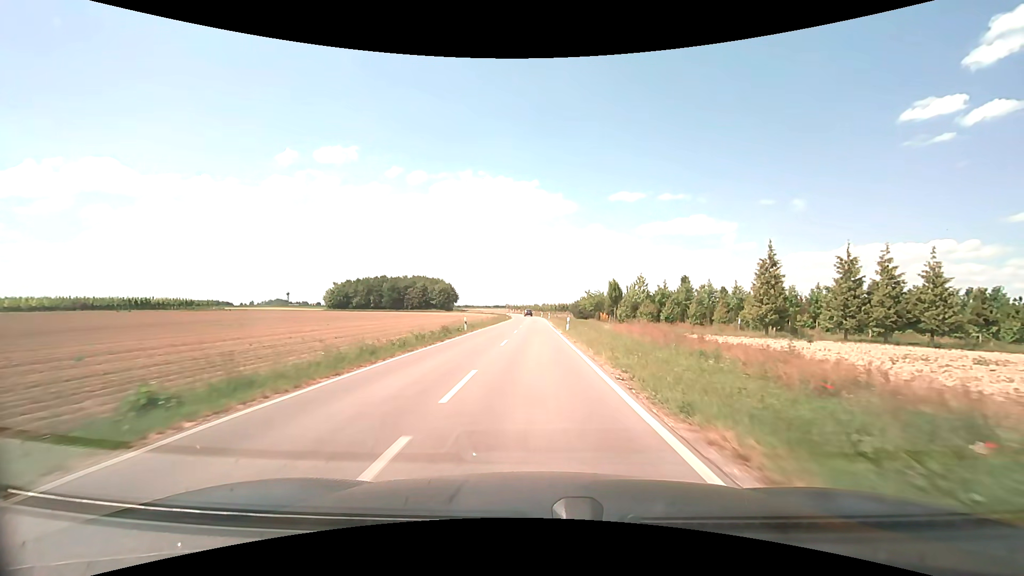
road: unclassified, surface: asphalt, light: Day
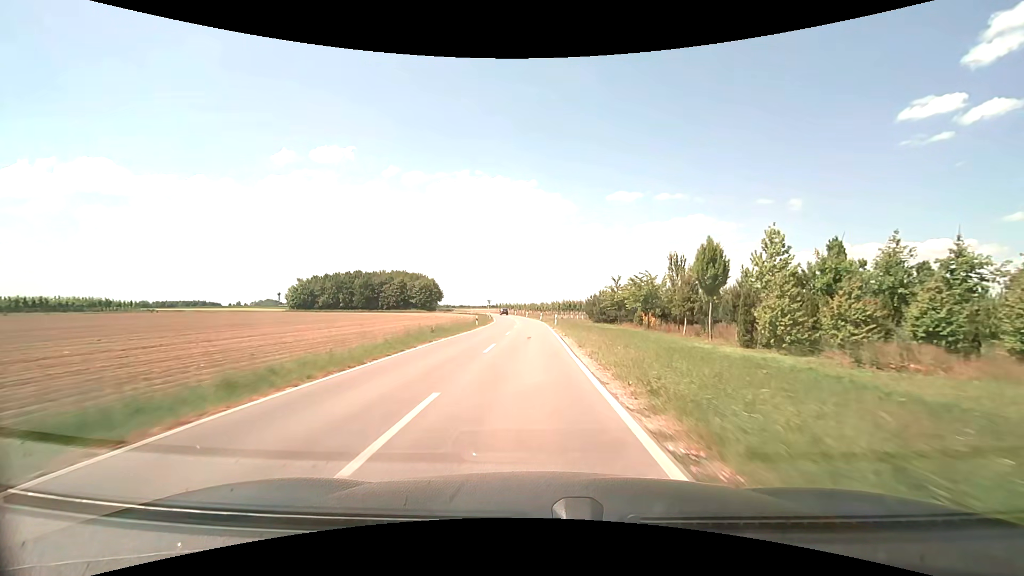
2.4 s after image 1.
(+0.2, +40.1) m; 0°
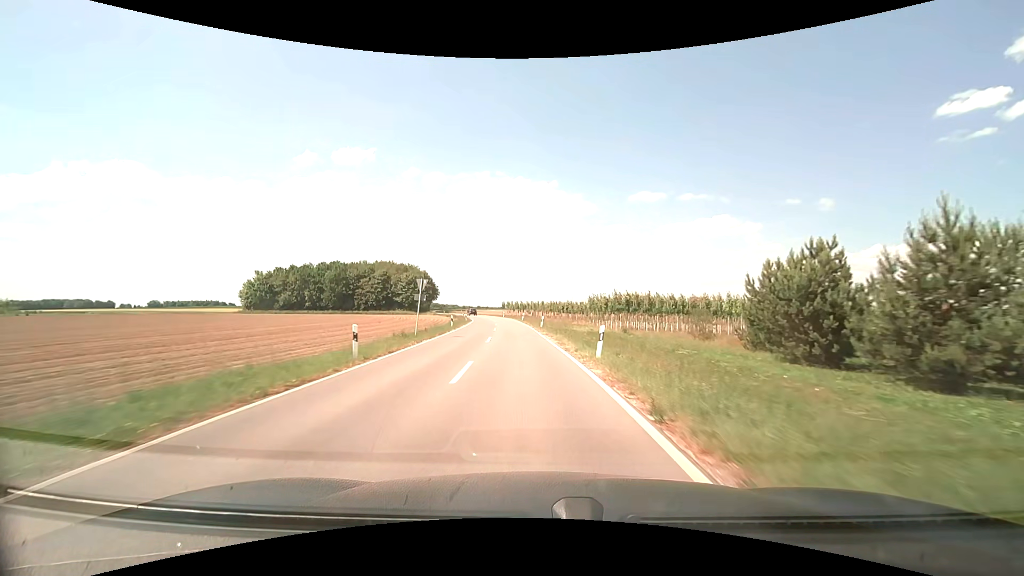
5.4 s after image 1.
(-0.6, +55.6) m; -2°
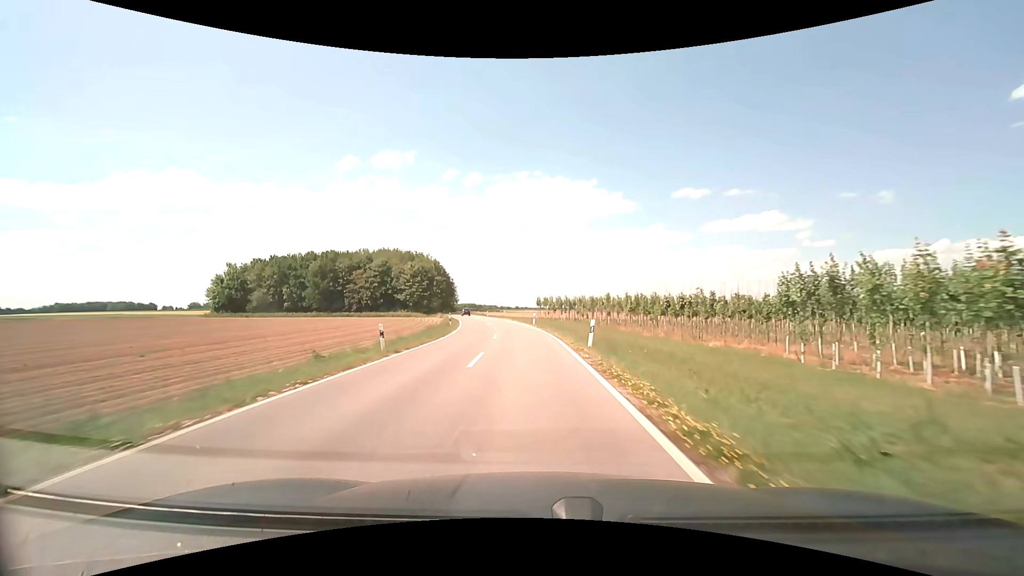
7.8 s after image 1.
(-2.3, +46.4) m; -5°
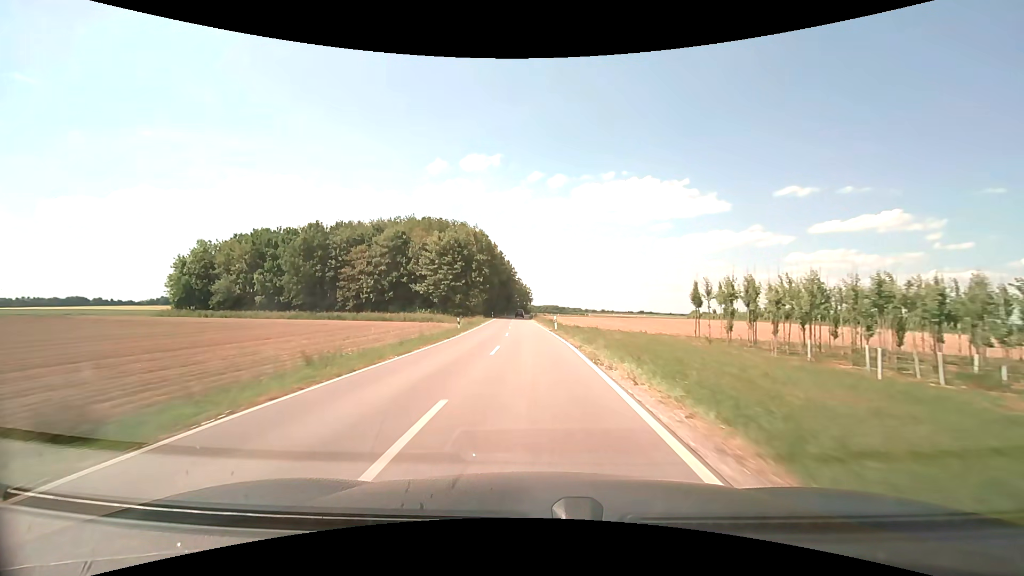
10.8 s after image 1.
(-4.2, +56.5) m; -10°
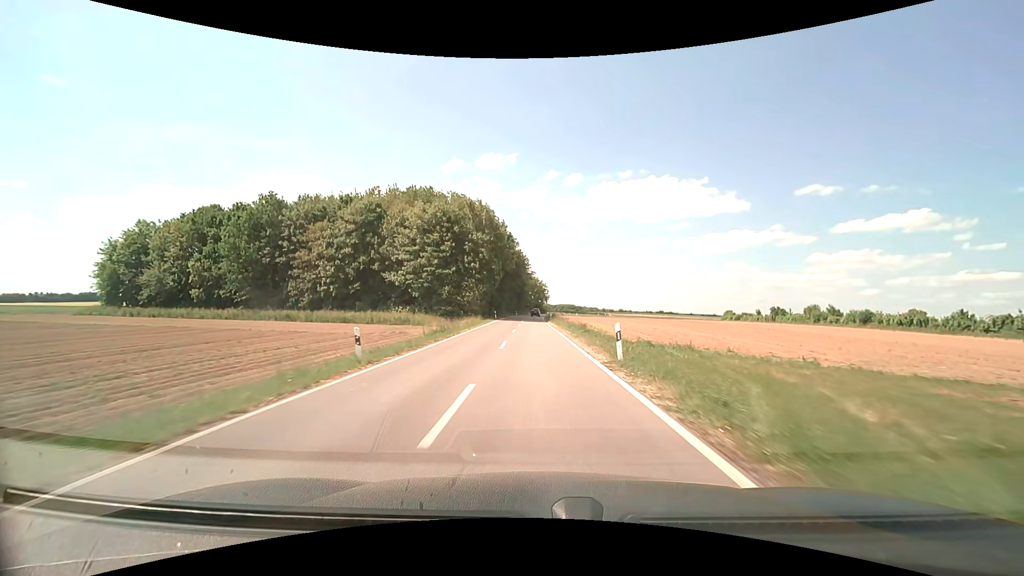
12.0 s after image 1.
(-0.4, +22.7) m; -2°
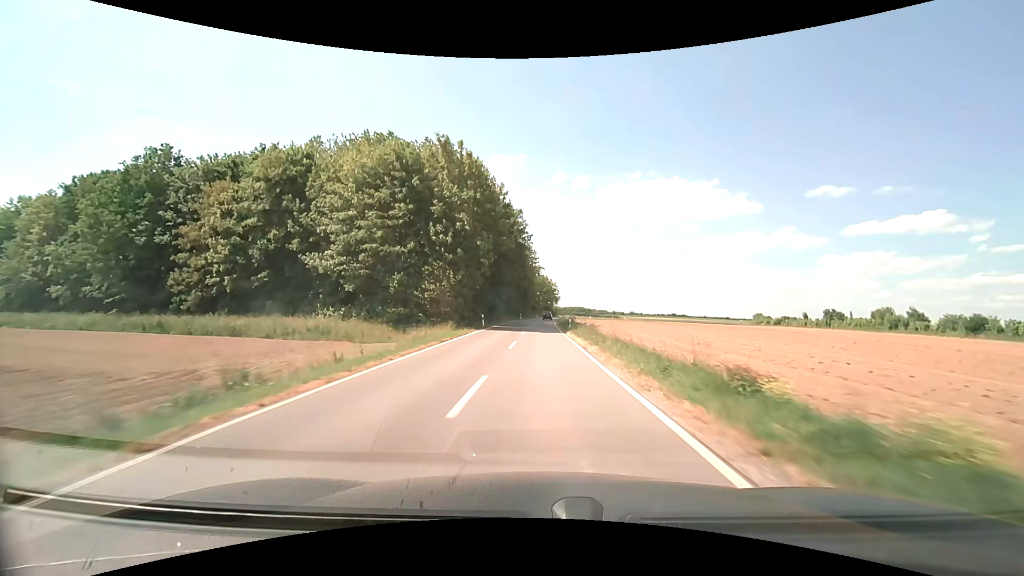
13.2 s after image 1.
(-0.2, +23.0) m; -1°
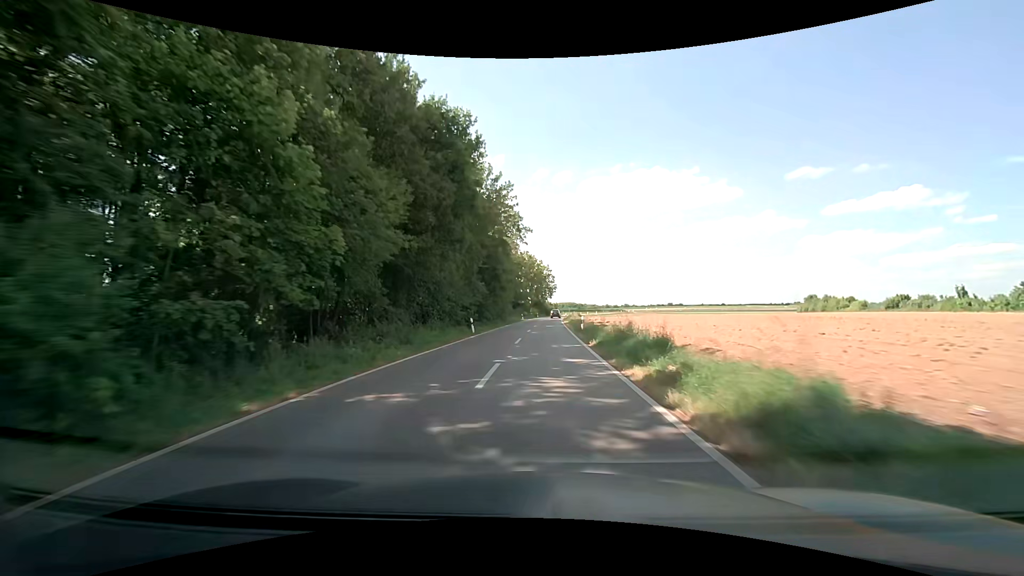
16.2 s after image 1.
(+0.6, +58.2) m; +1°
(0, +10) (0, +20) (0, +30) (+1, +40) (+1, +50) (+1, +60) (+2, +70) (+2, +80) (+3, +90) (+4, +100) m
